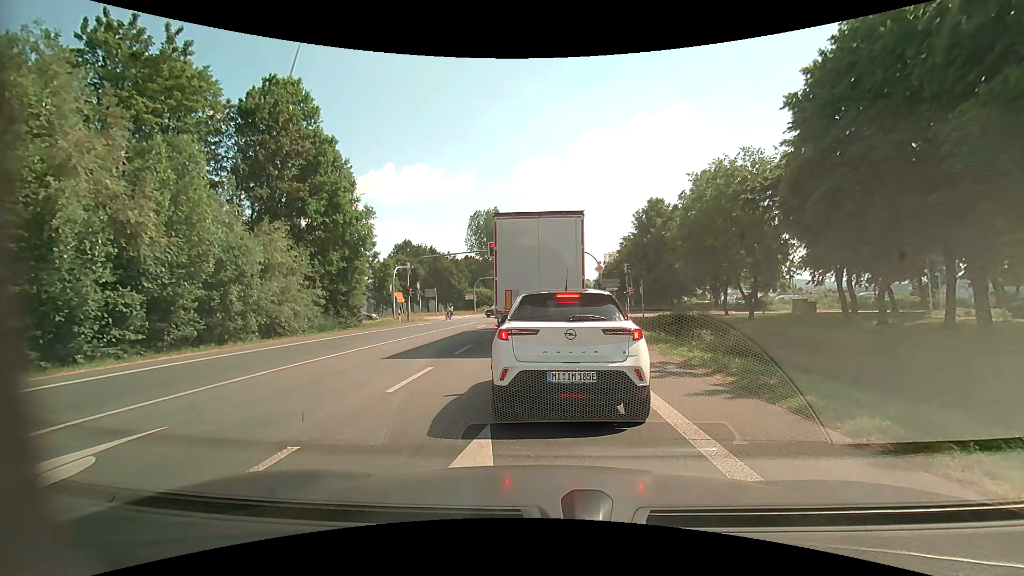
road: primary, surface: asphalt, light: Day
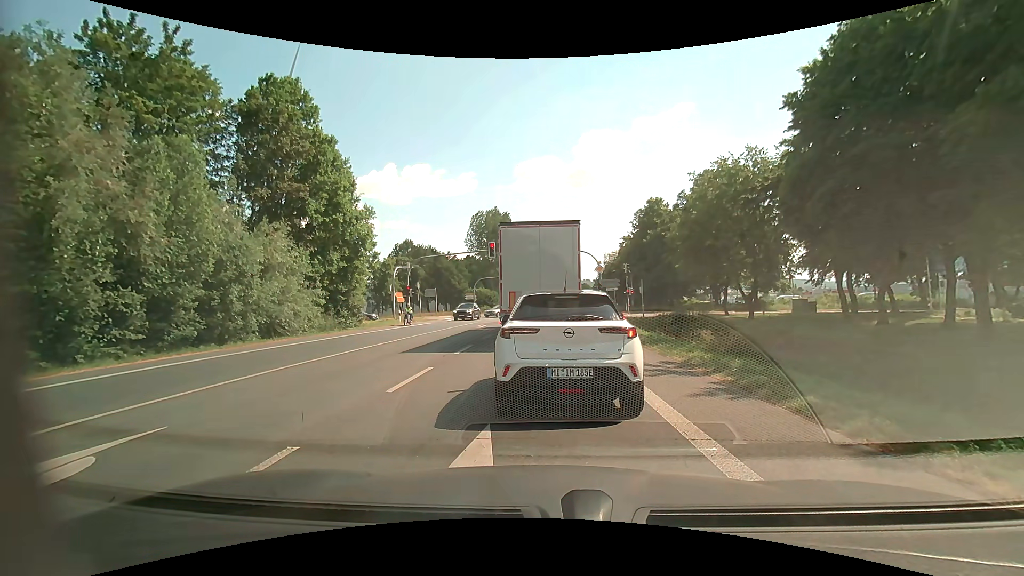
(0.0, 0.0) m; 0°
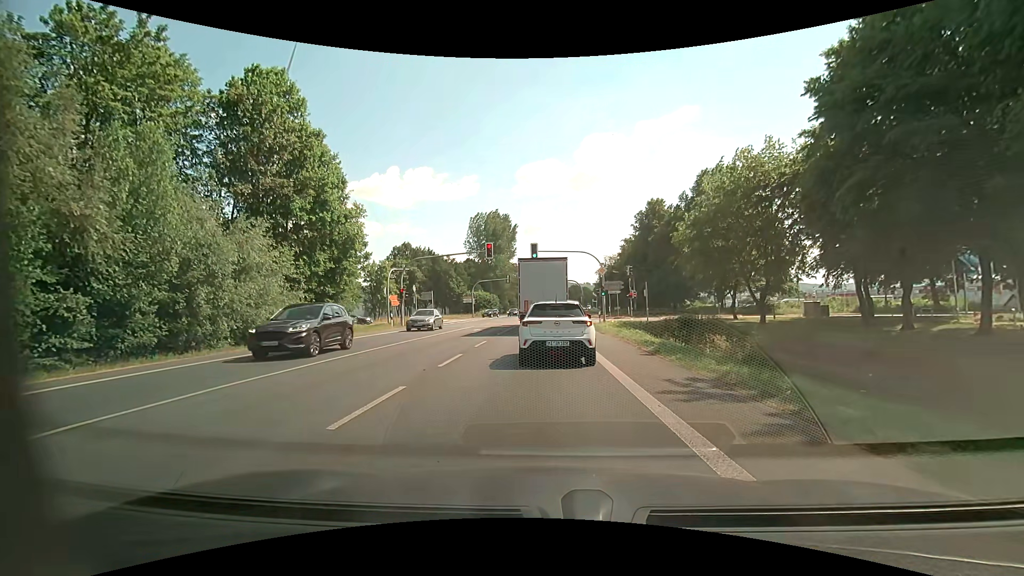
(0.0, +2.2) m; -1°
(0, +10) (0, +20) (0, +30) (0, +40) (+2, +50) (+9, +56) (+19, +58) (+29, +58) (+39, +57) (+49, +56) m
